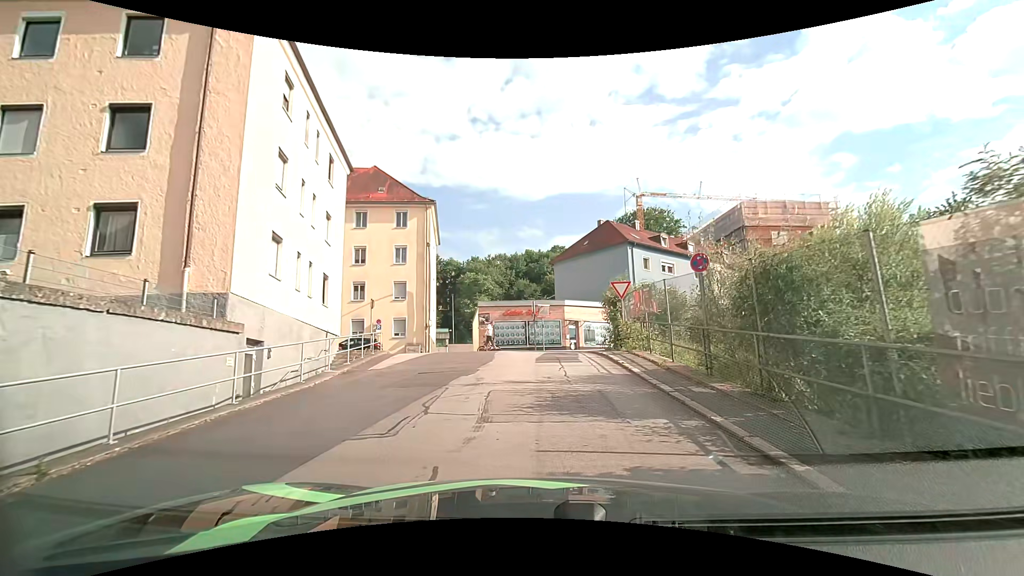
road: residential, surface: asphalt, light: Day
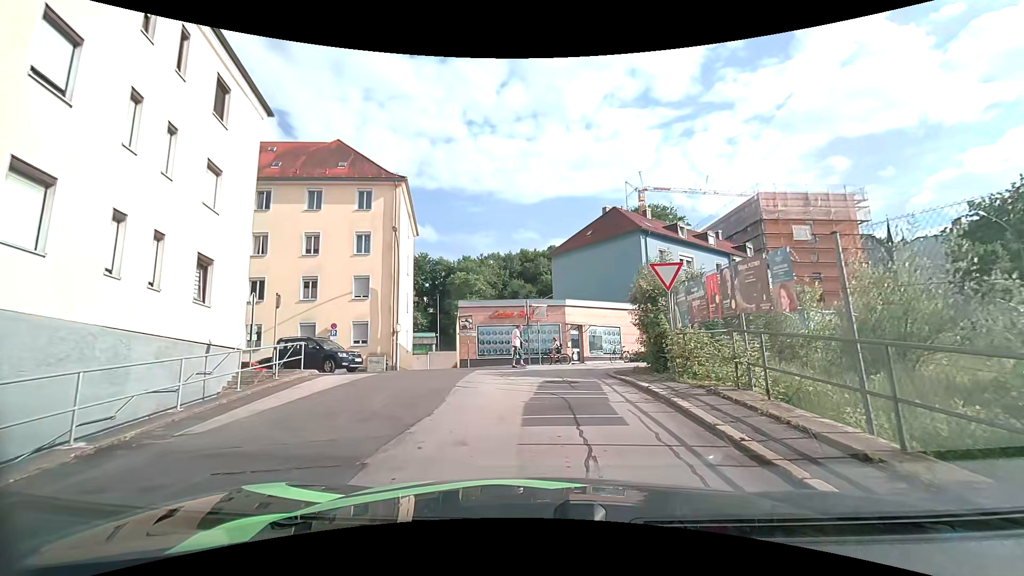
(0.0, +8.0) m; -1°
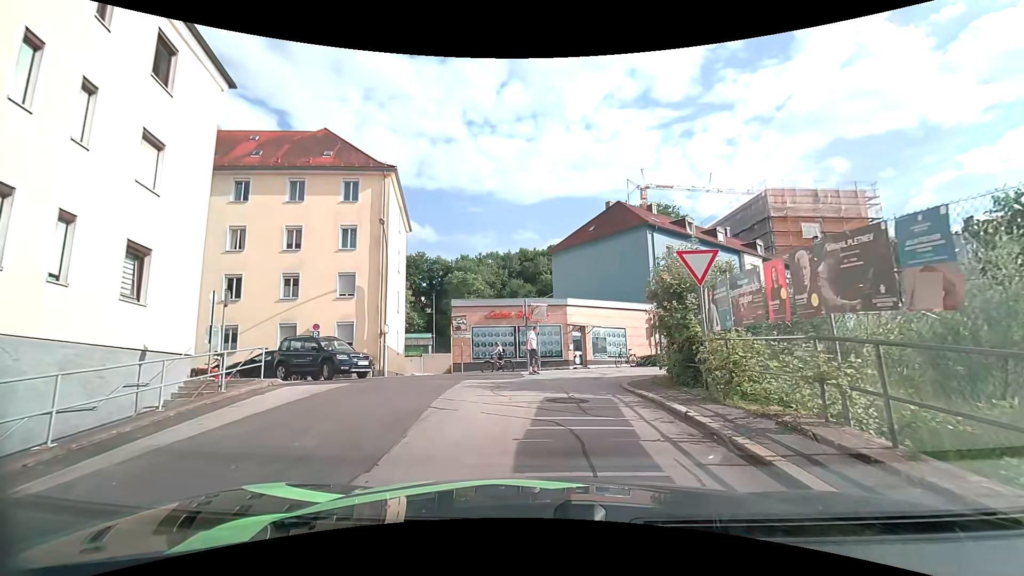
(0.0, +2.5) m; +2°
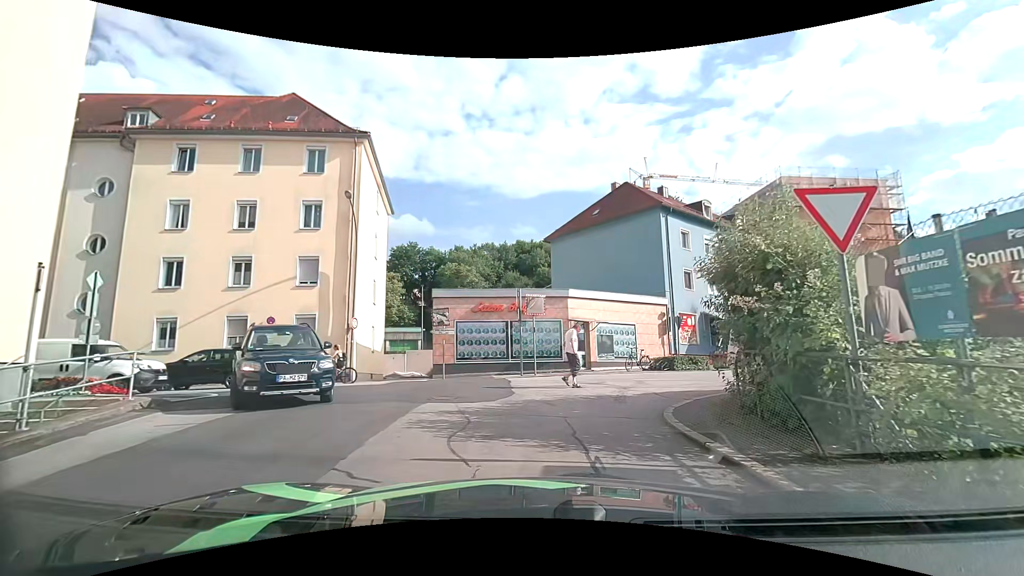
(0.0, +4.6) m; 0°
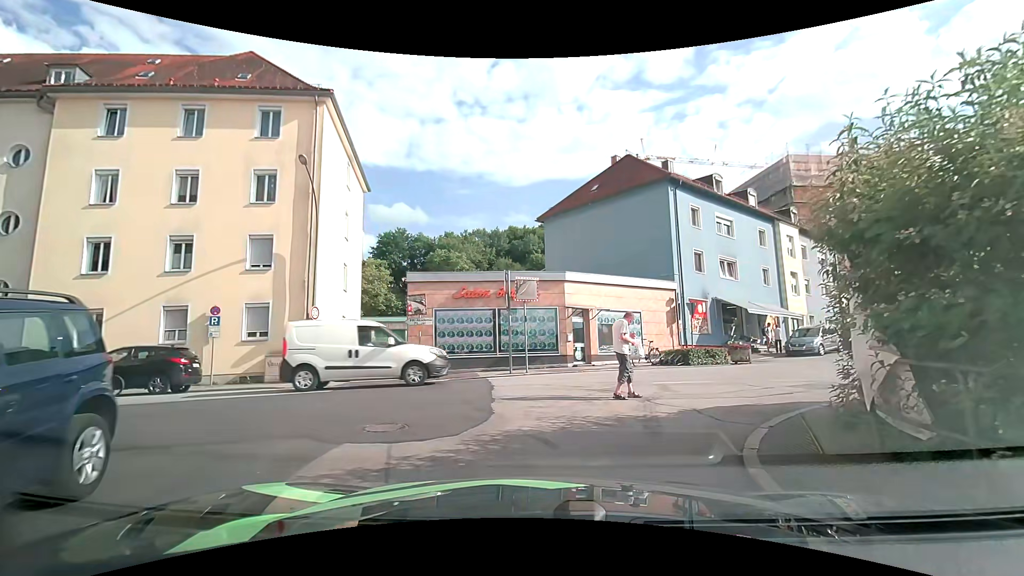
(0.0, +3.6) m; +1°
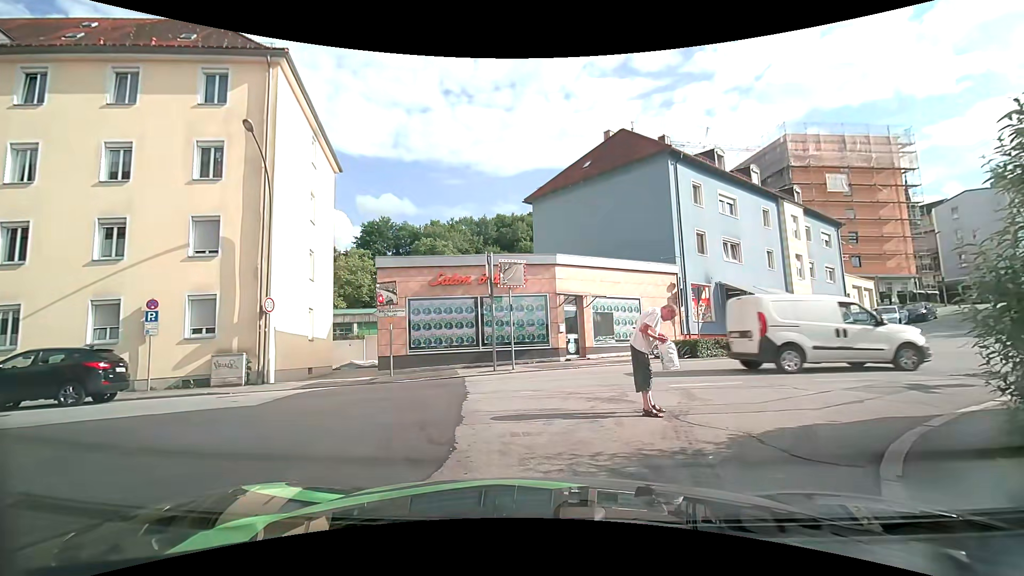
(0.0, +2.6) m; -1°
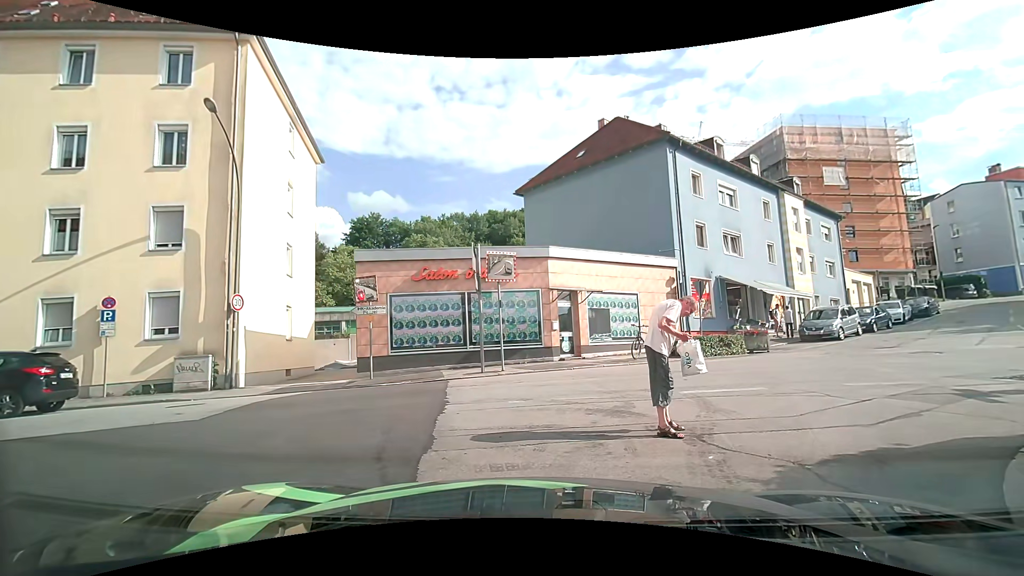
(+0.1, +1.3) m; +3°
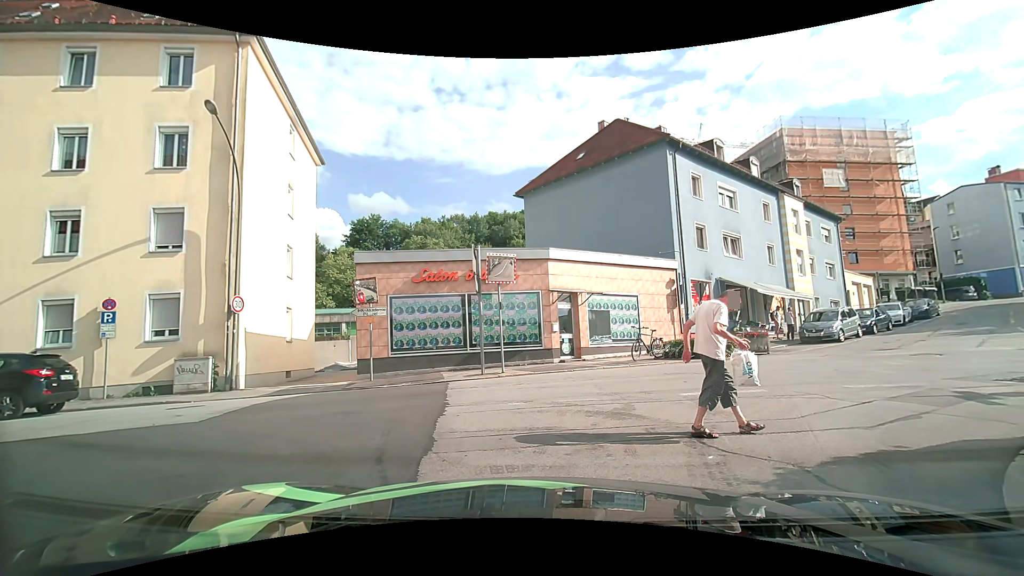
(0.0, +0.1) m; 0°
(+2, +10) (+11, +14) (+21, +15) (+30, +13) (+40, +11) (+50, +9) (+60, +8) (+70, +7) (+80, +6) (+90, +6) m
